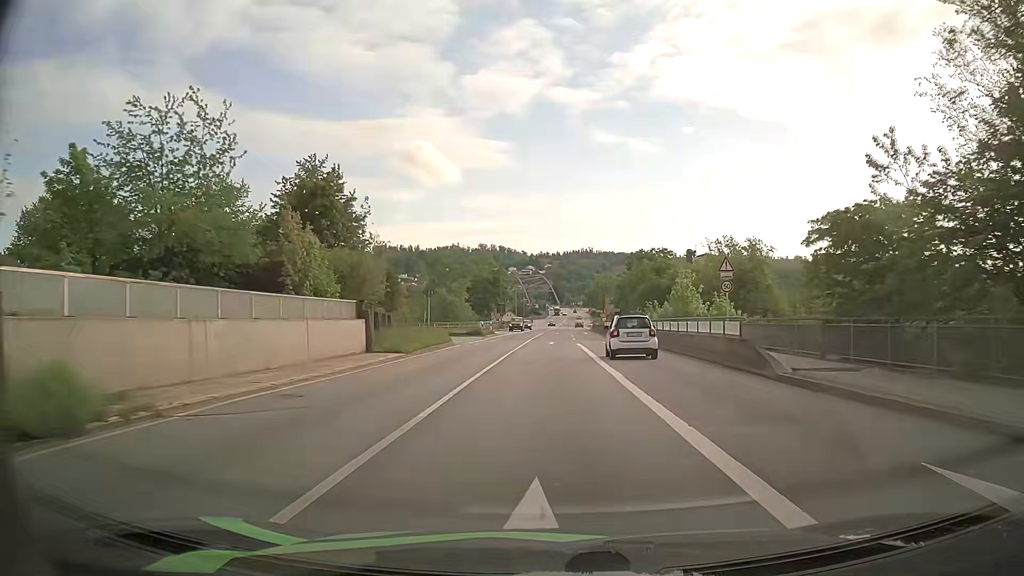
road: primary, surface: asphalt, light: Day
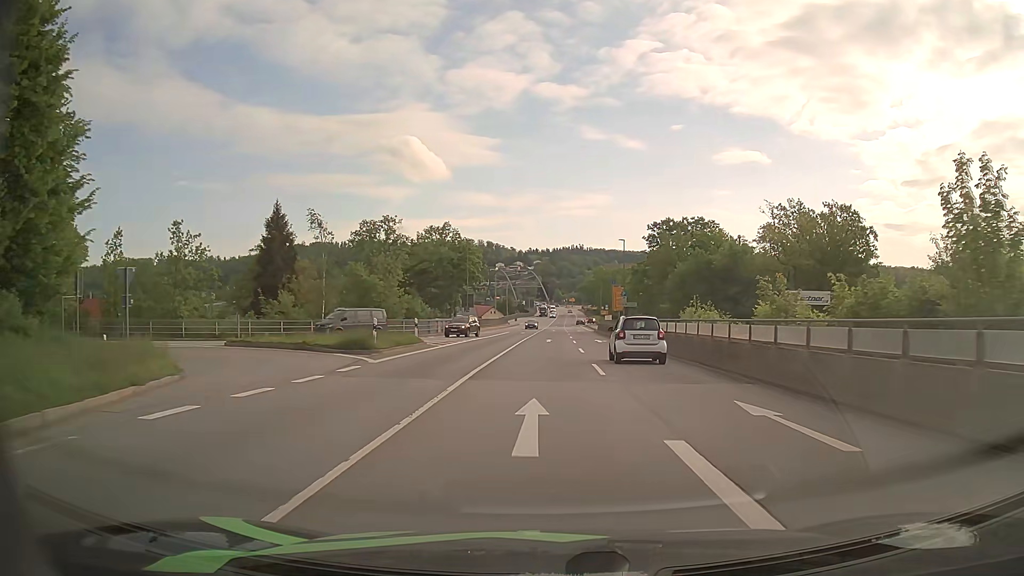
(+0.3, +33.8) m; +1°
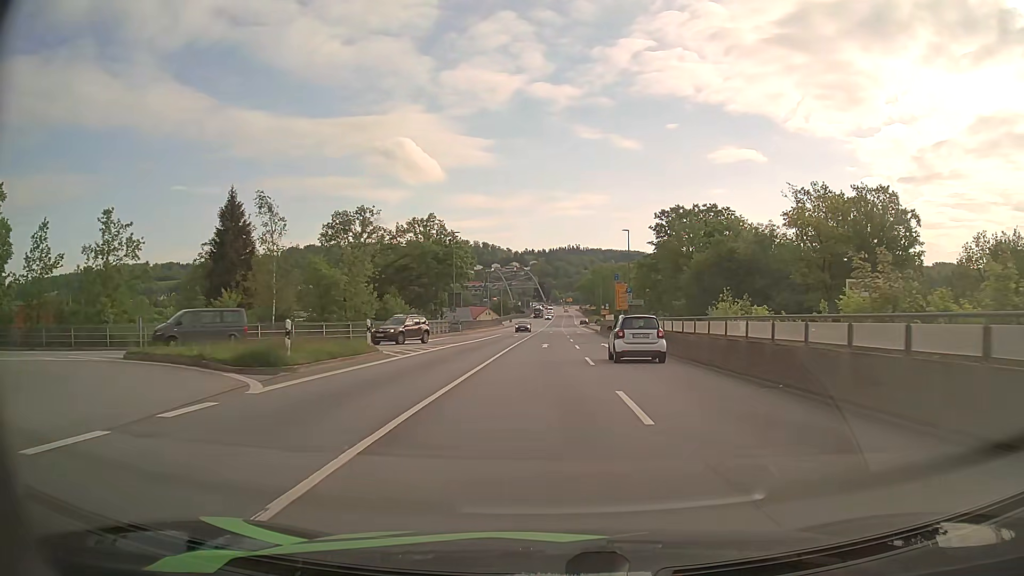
(0.0, +8.4) m; 0°
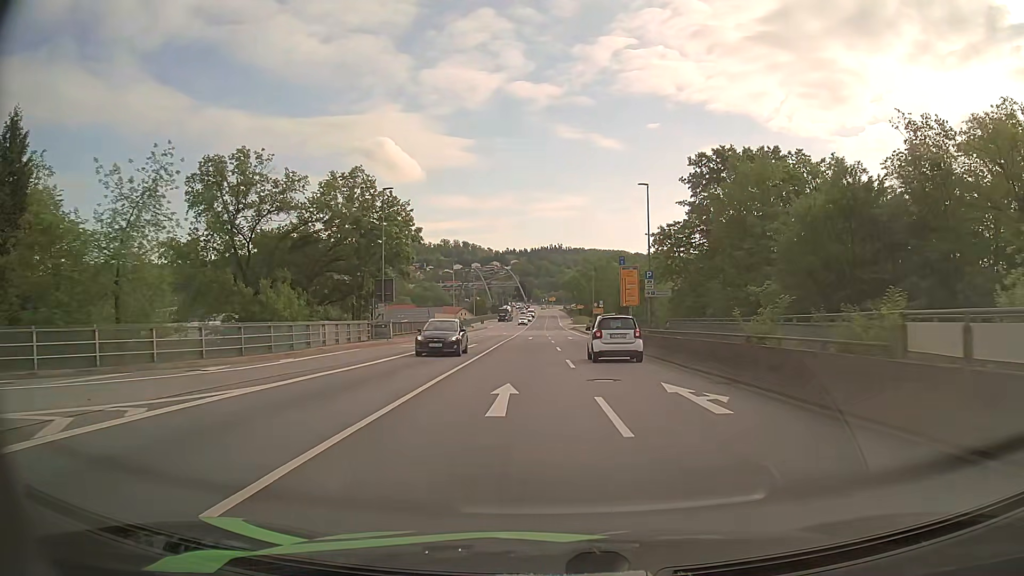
(+0.1, +24.7) m; +1°
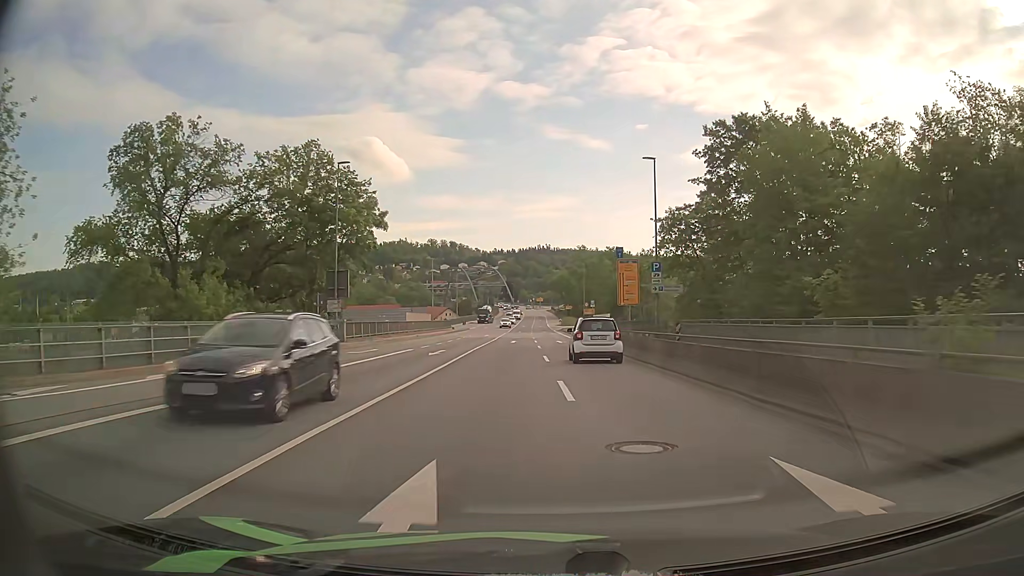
(+0.1, +8.1) m; +1°
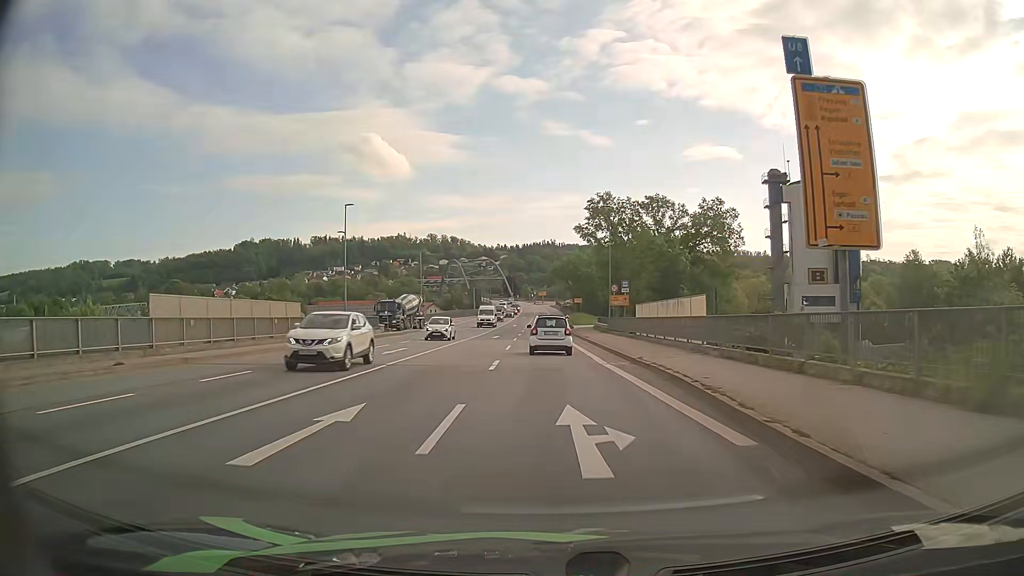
(+0.5, +40.6) m; 0°
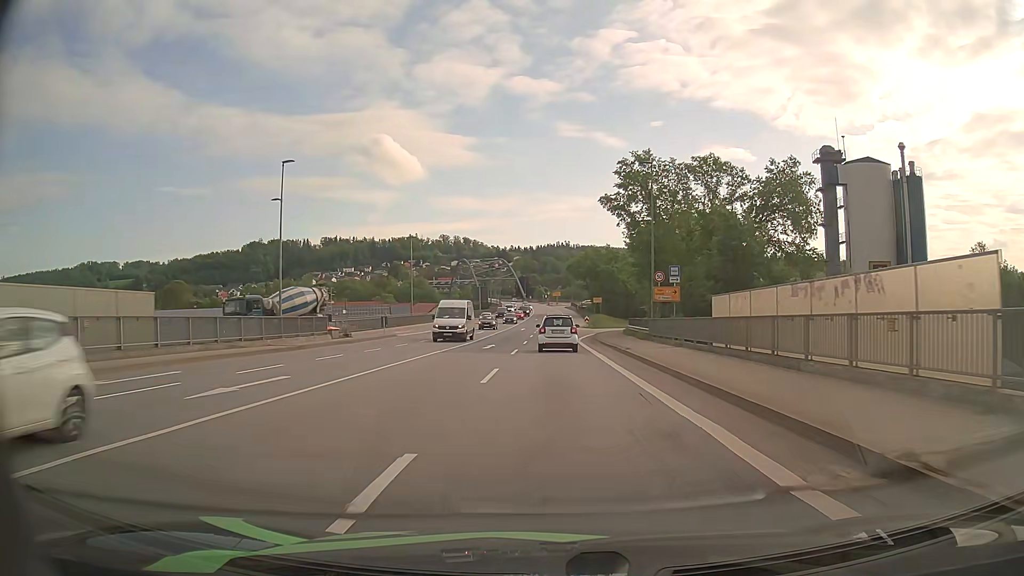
(-0.2, +16.1) m; -1°
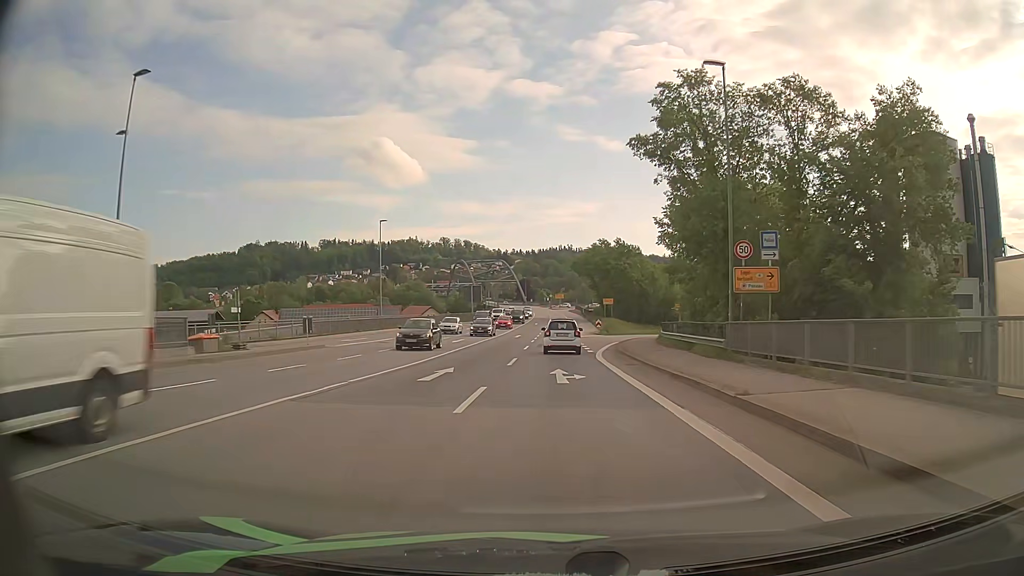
(0.0, +16.5) m; 0°
(0, +10) (0, +20) (0, +30) (0, +40) (+1, +50) (+1, +60) (+1, +70) (+1, +80) (+2, +90) (+2, +100) m
